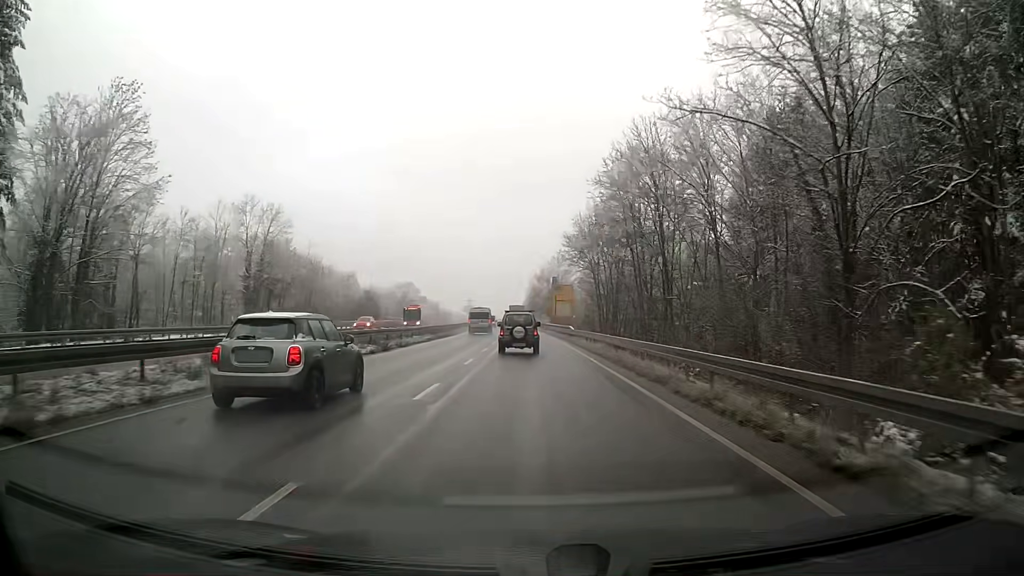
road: trunk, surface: asphalt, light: Day
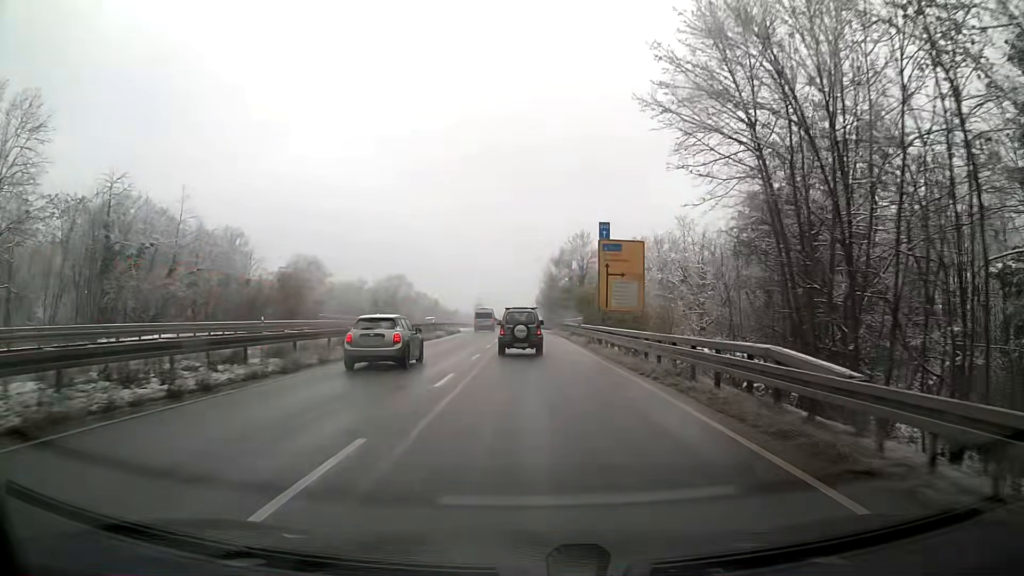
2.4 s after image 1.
(-0.3, +43.3) m; -1°
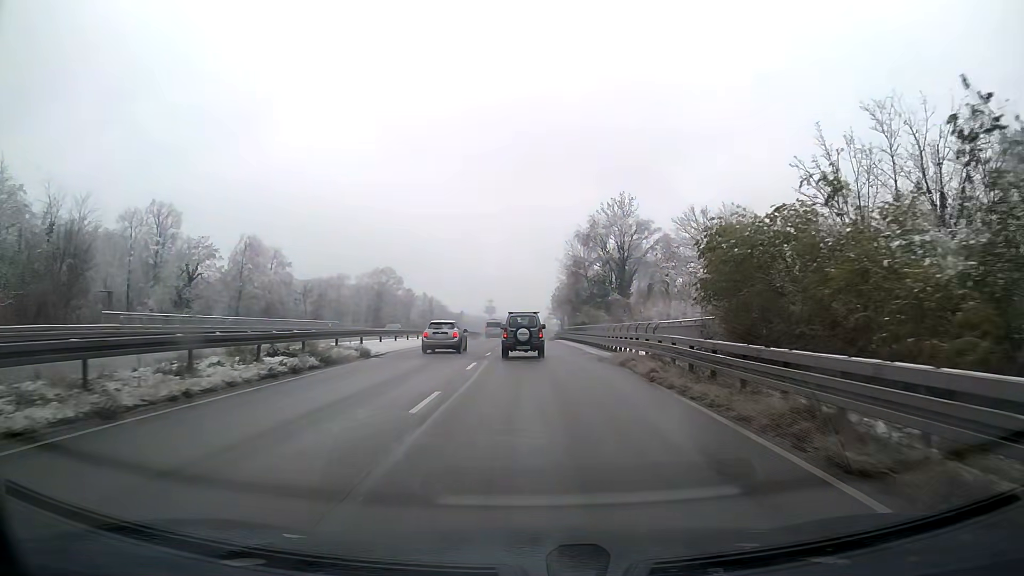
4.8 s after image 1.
(-0.3, +39.7) m; -1°
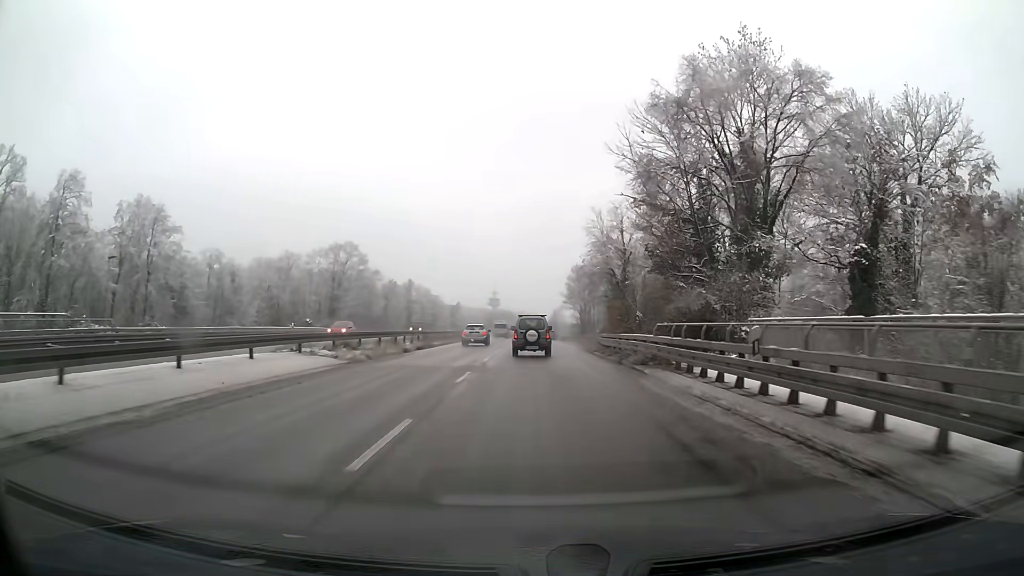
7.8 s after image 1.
(-0.4, +49.2) m; 0°
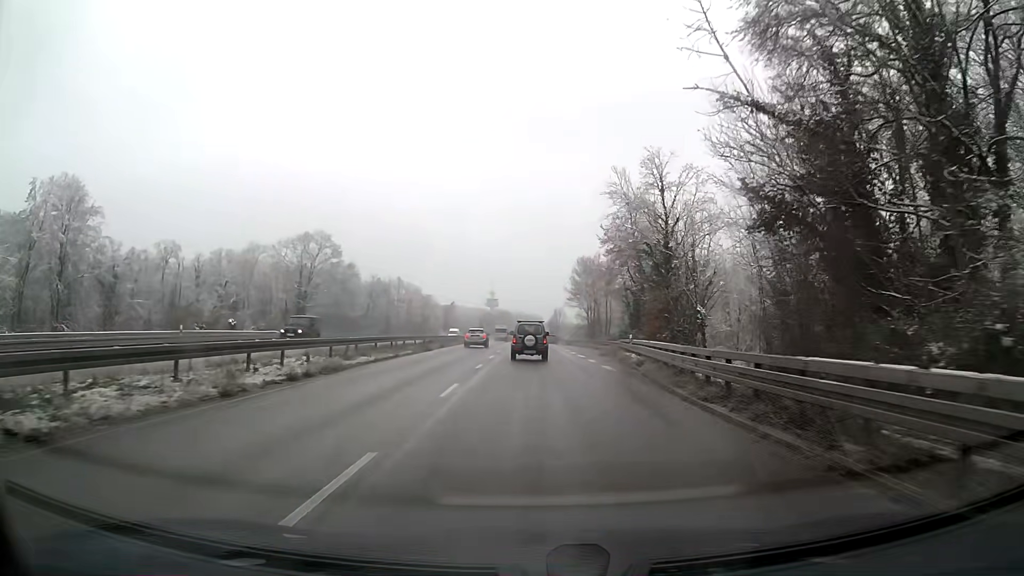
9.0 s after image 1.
(0.0, +20.0) m; 0°
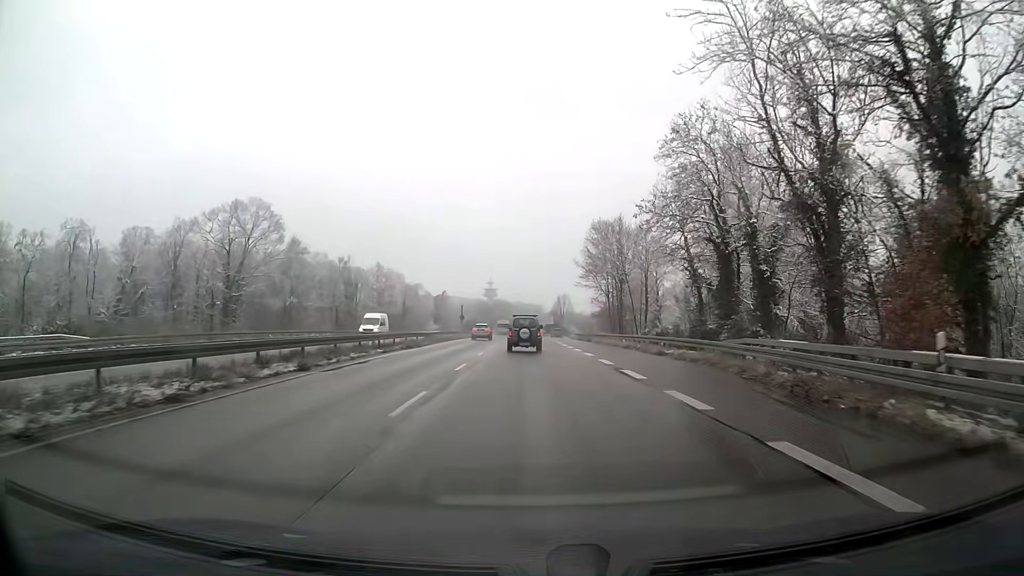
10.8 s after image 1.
(0.0, +31.0) m; 0°
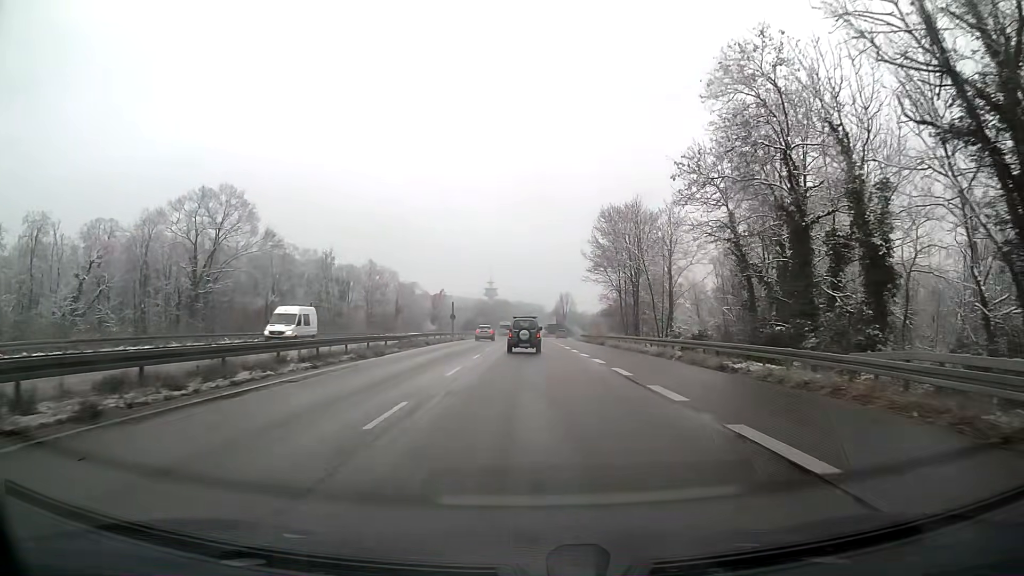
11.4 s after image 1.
(0.0, +10.5) m; 0°
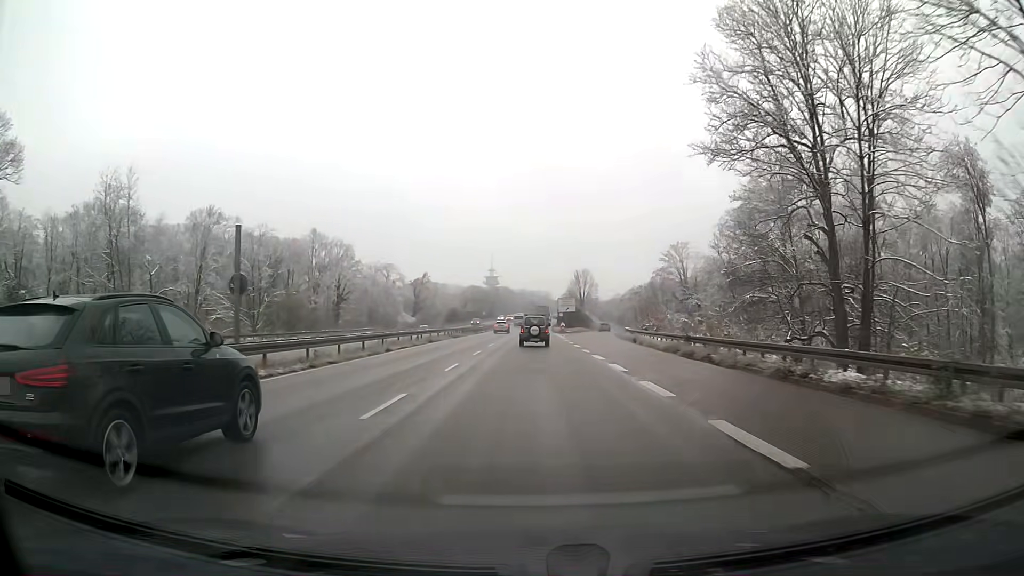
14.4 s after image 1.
(-0.3, +53.7) m; 0°
